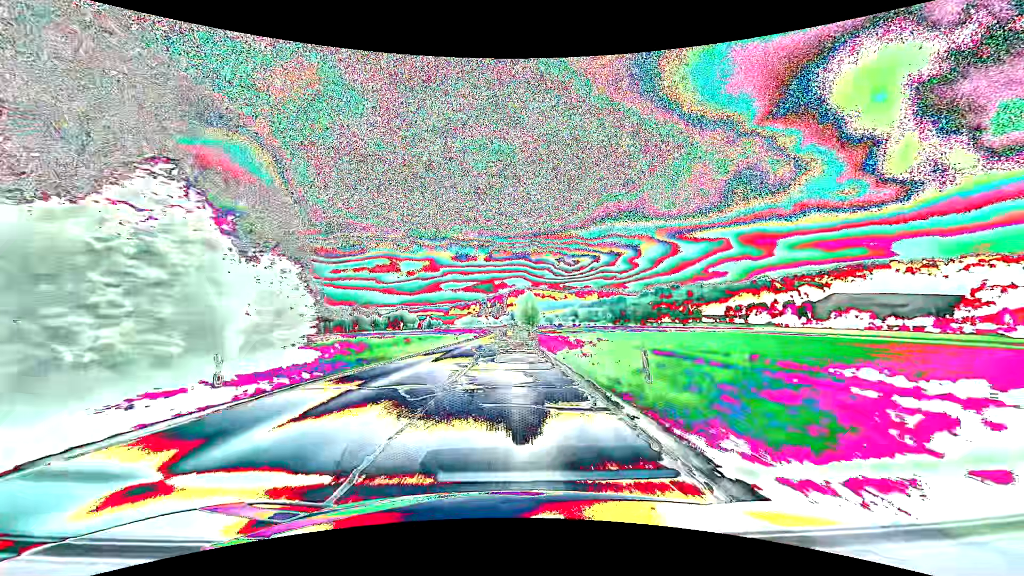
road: secondary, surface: asphalt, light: Day
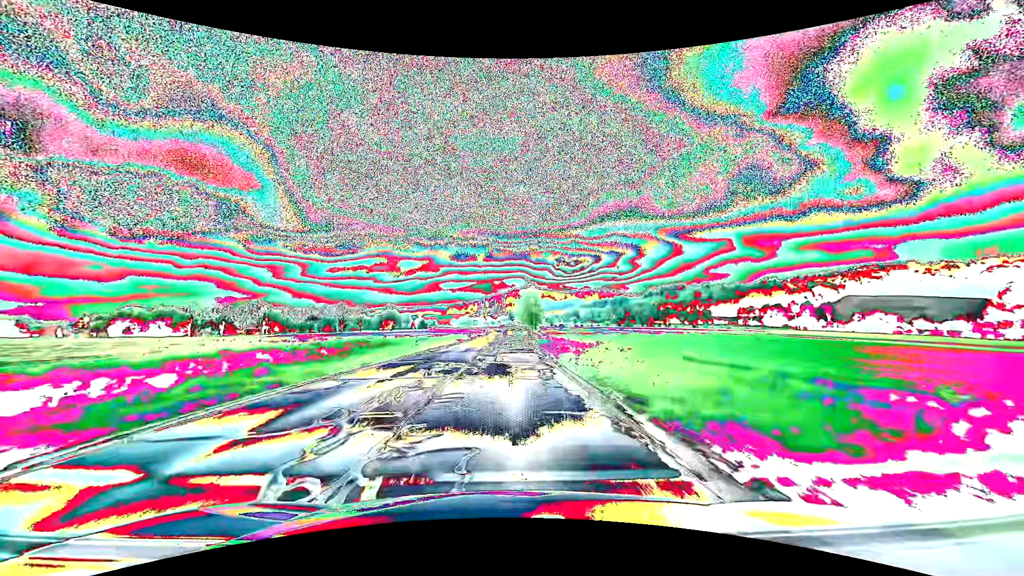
(0.0, +26.0) m; 0°
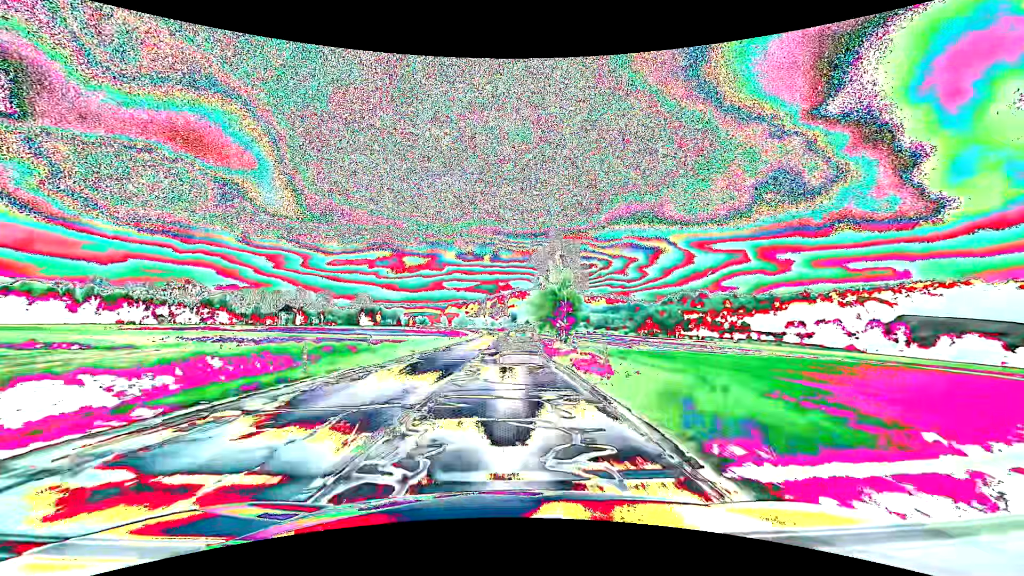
(-0.2, +65.9) m; 0°
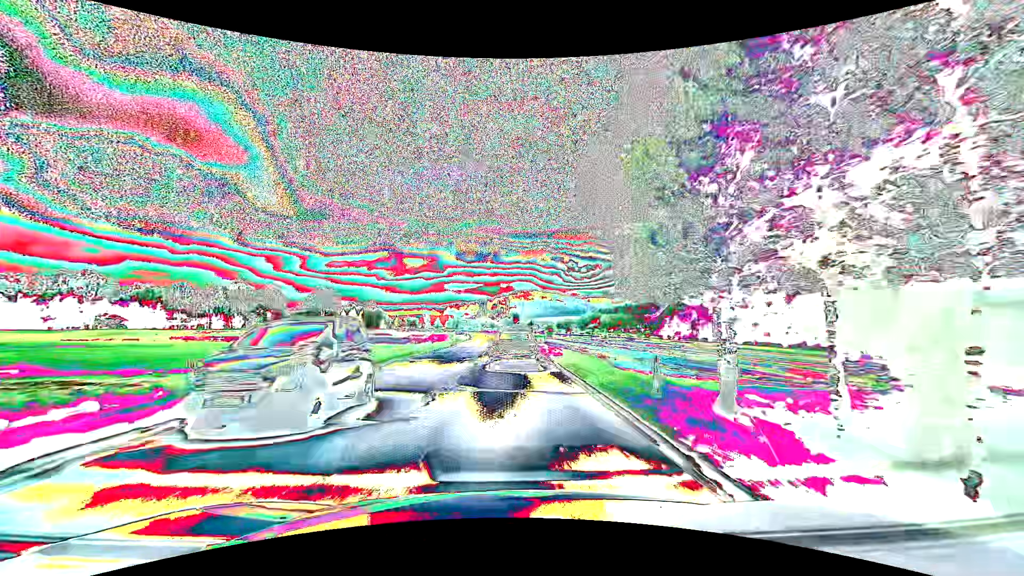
(+0.3, +55.3) m; 0°
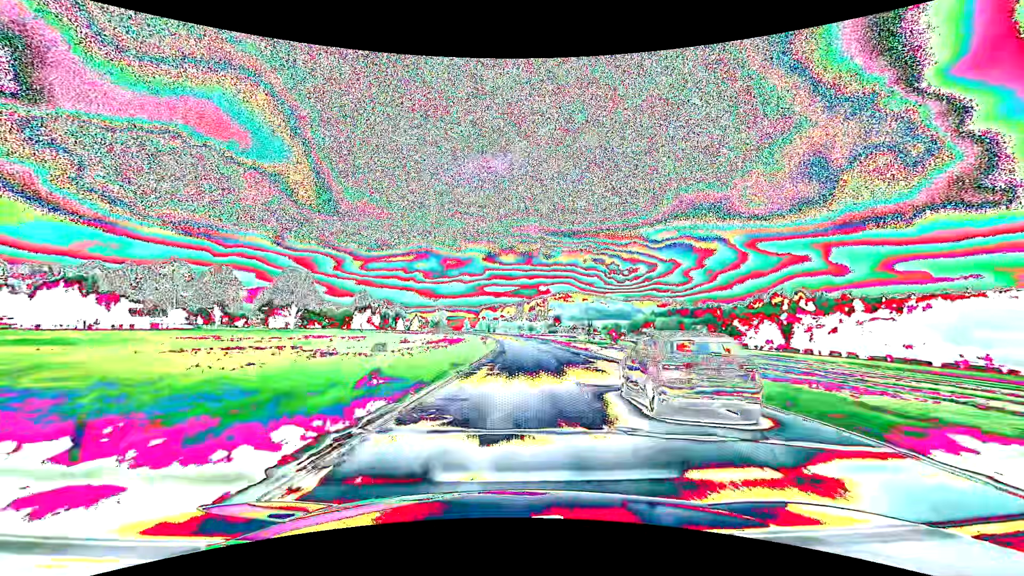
(-3.2, +61.4) m; -4°
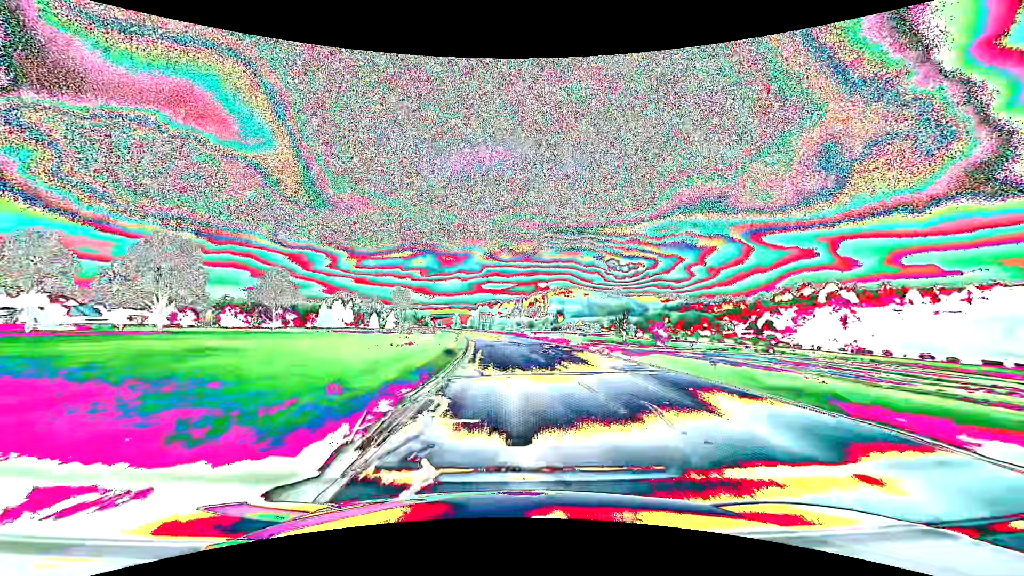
(+0.6, +50.1) m; +1°
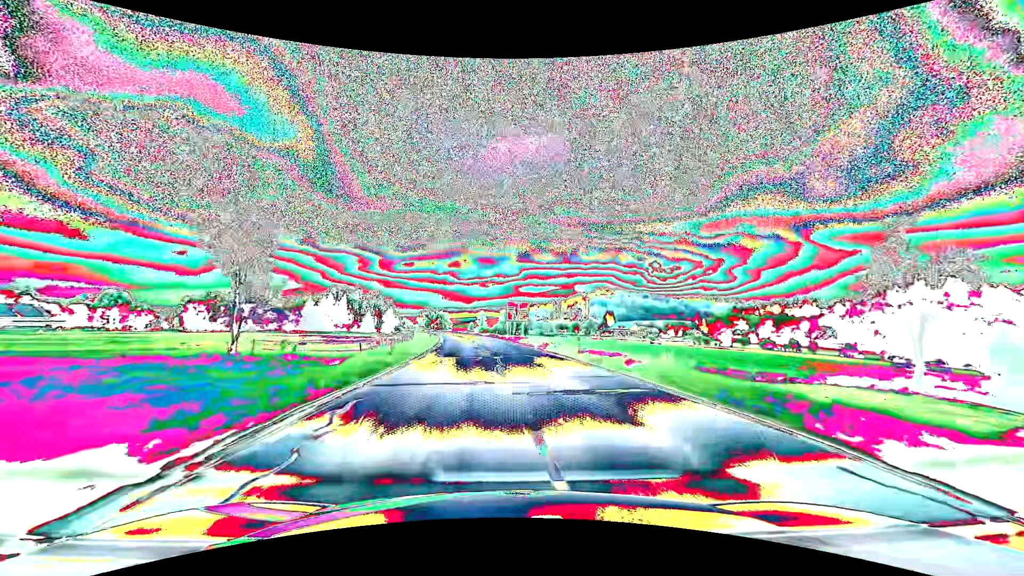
(-2.5, +65.8) m; -4°
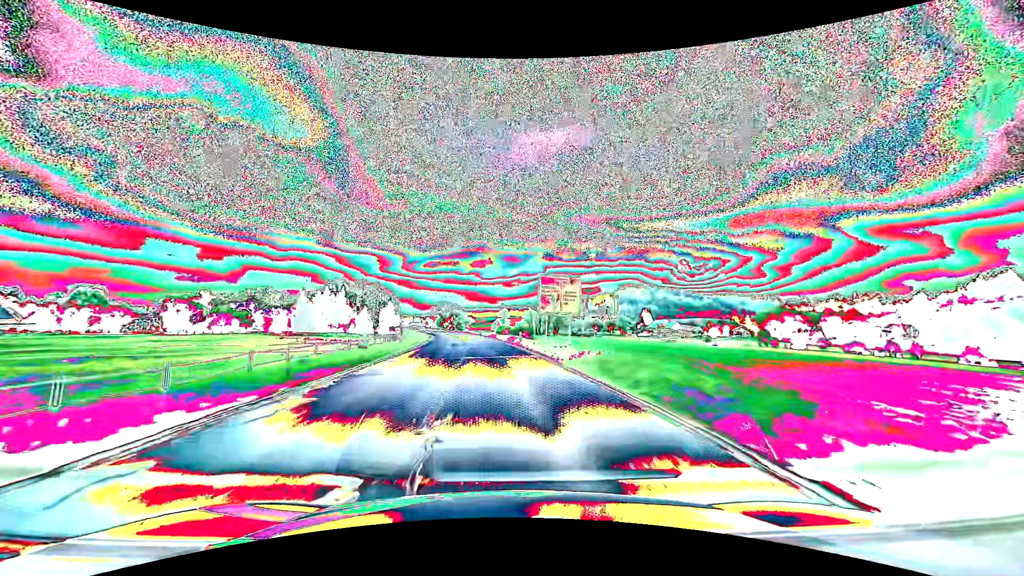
(-0.6, +32.2) m; -3°
(0, +10) (0, +20) (-1, +30) (-2, +40) (-3, +50) (-4, +60) (-6, +70) (-7, +80) (-9, +89) (-11, +99) m
